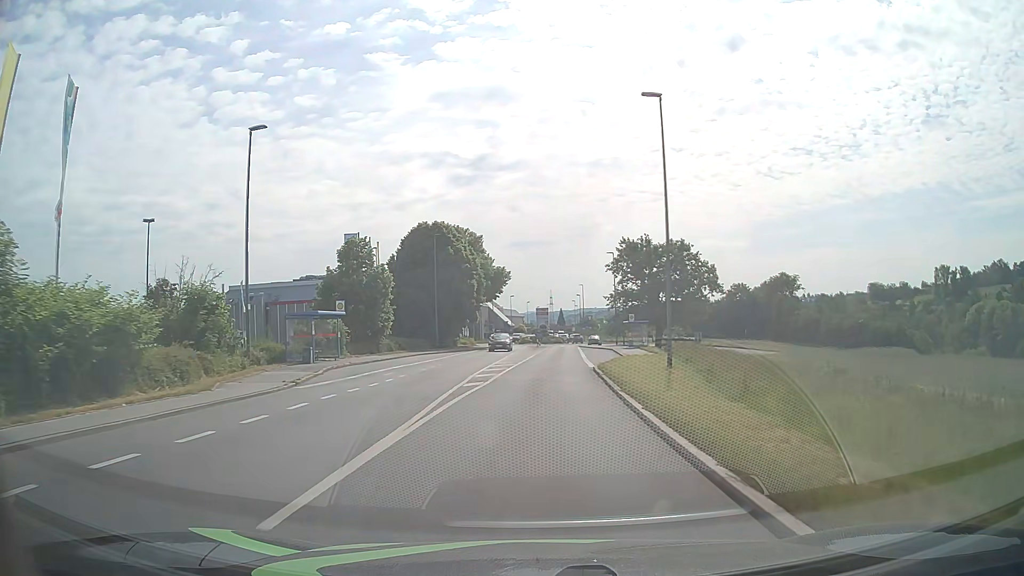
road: tertiary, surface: asphalt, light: Day
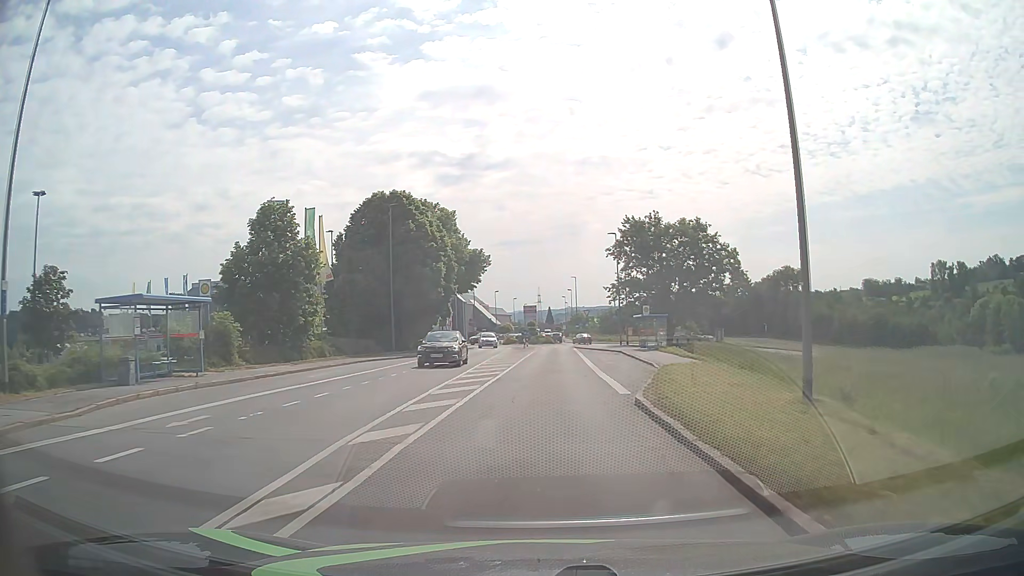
(+0.1, +13.5) m; +1°
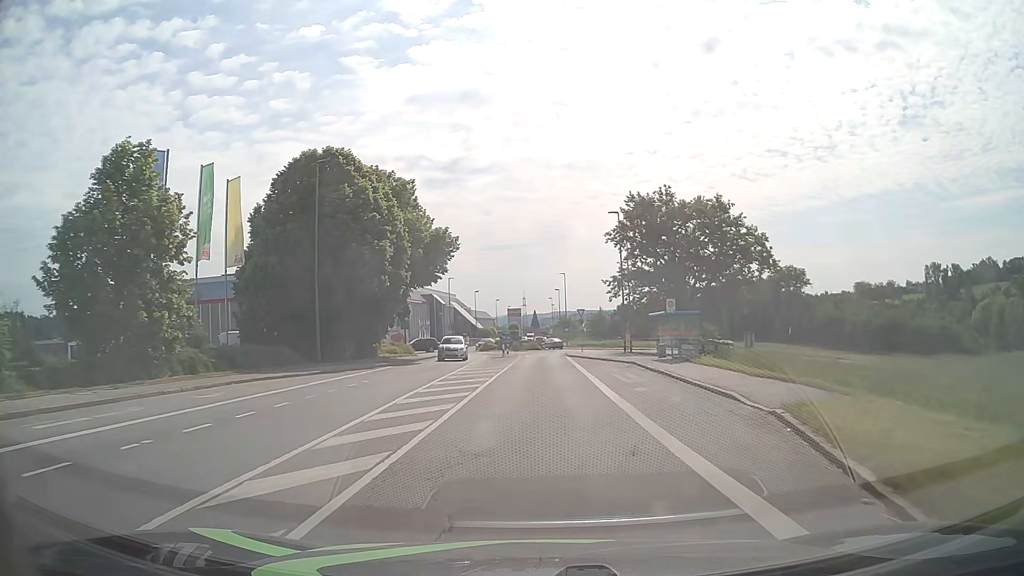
(+0.1, +12.9) m; +1°
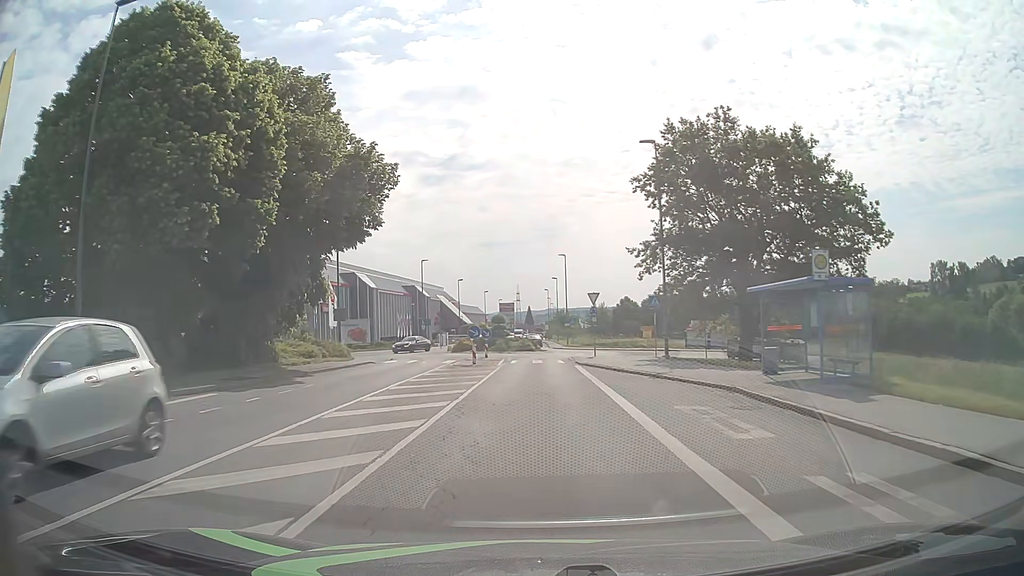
(+0.1, +18.1) m; 0°
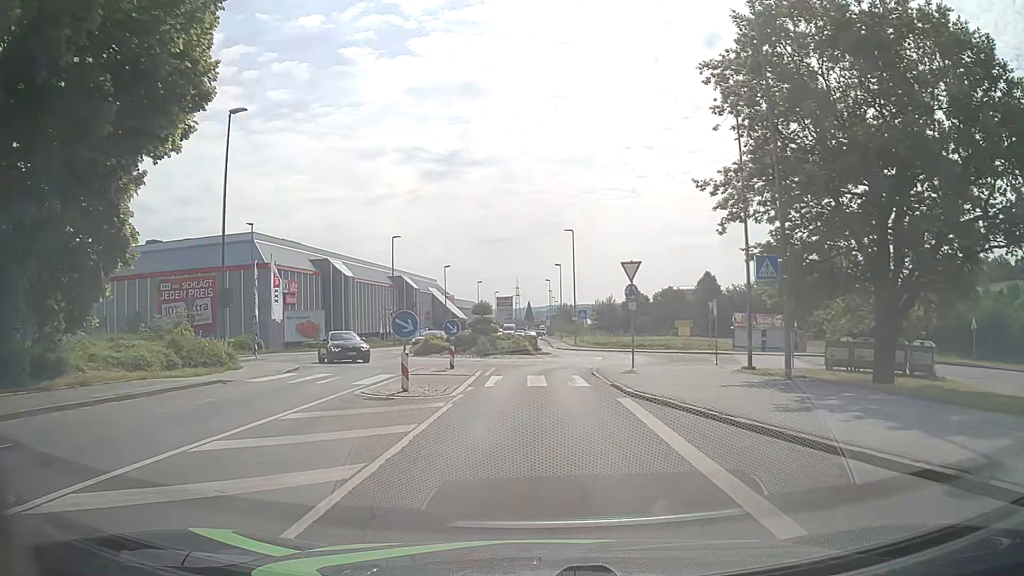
(+0.1, +15.5) m; 0°
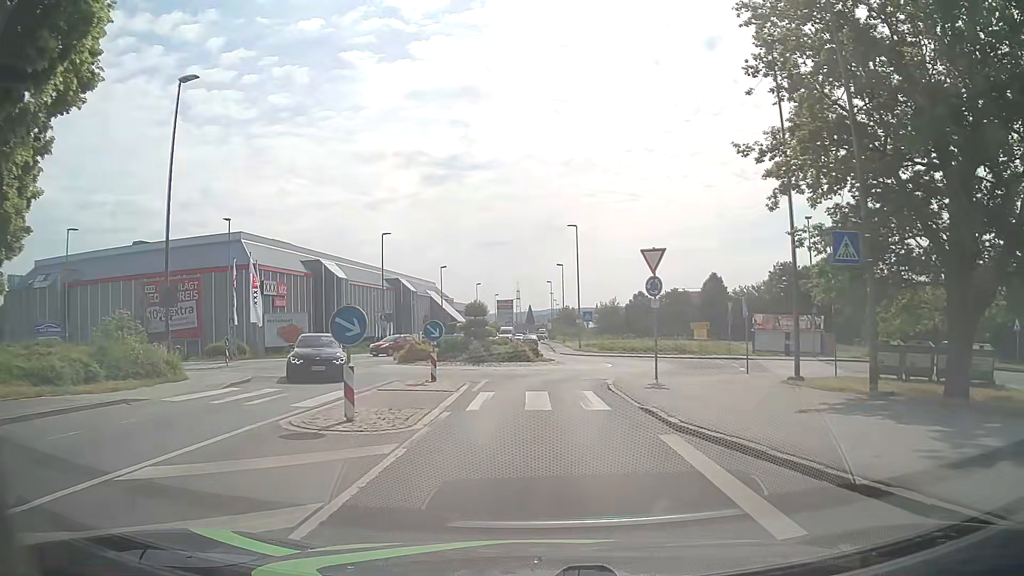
(0.0, +4.4) m; 0°
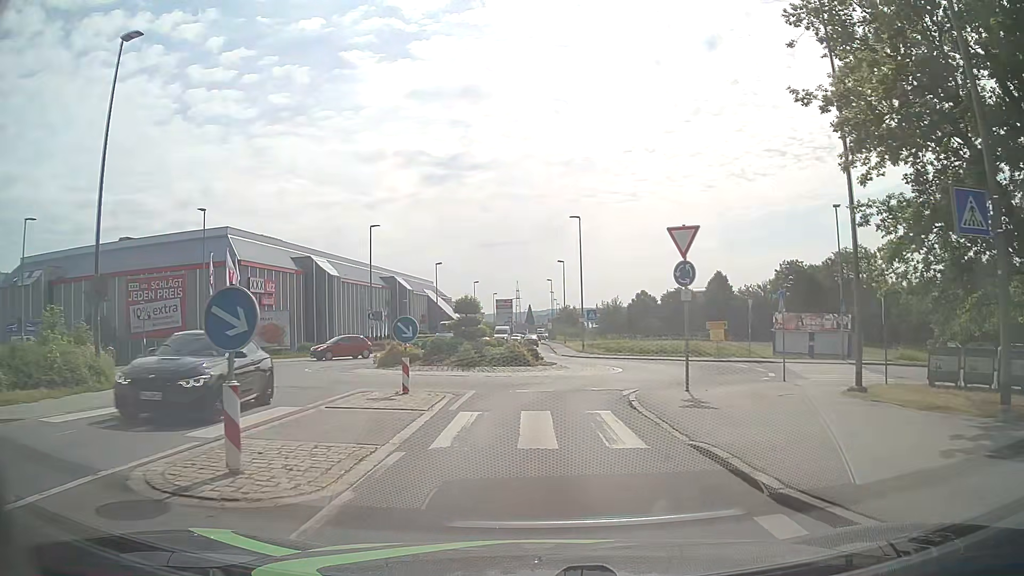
(0.0, +4.0) m; 0°
